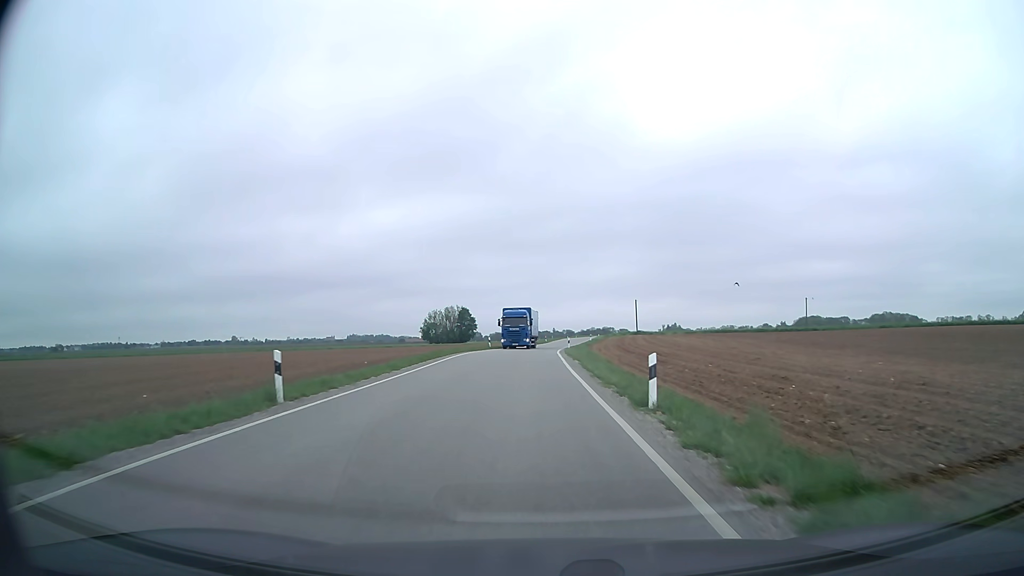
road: secondary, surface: asphalt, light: Day
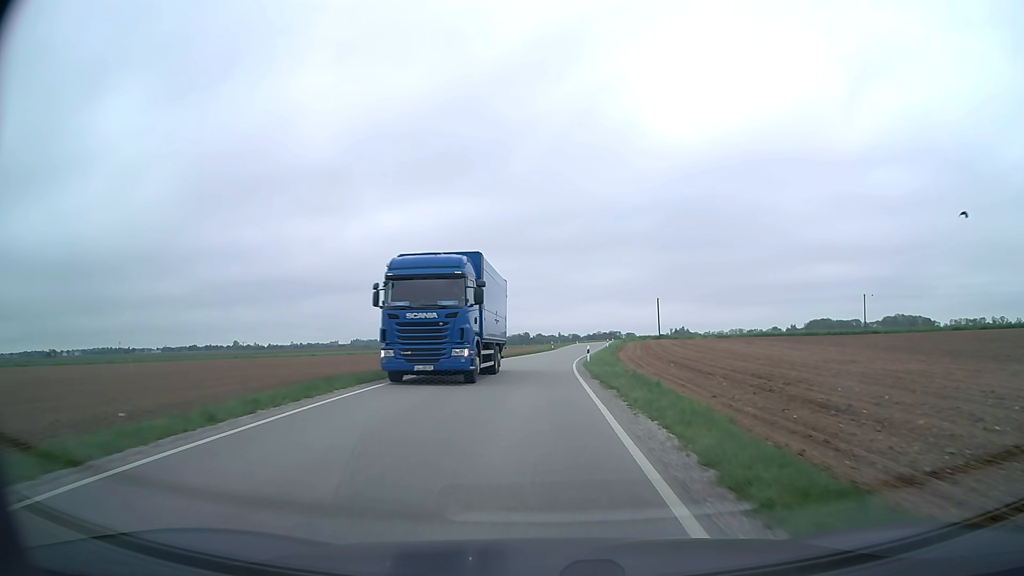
(-0.1, +19.0) m; 0°
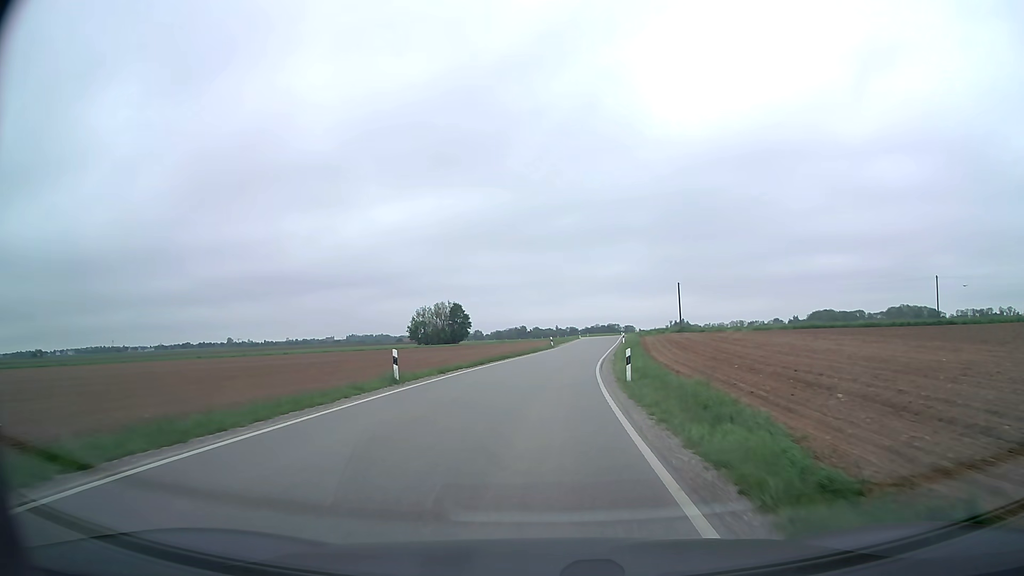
(0.0, +19.0) m; 0°
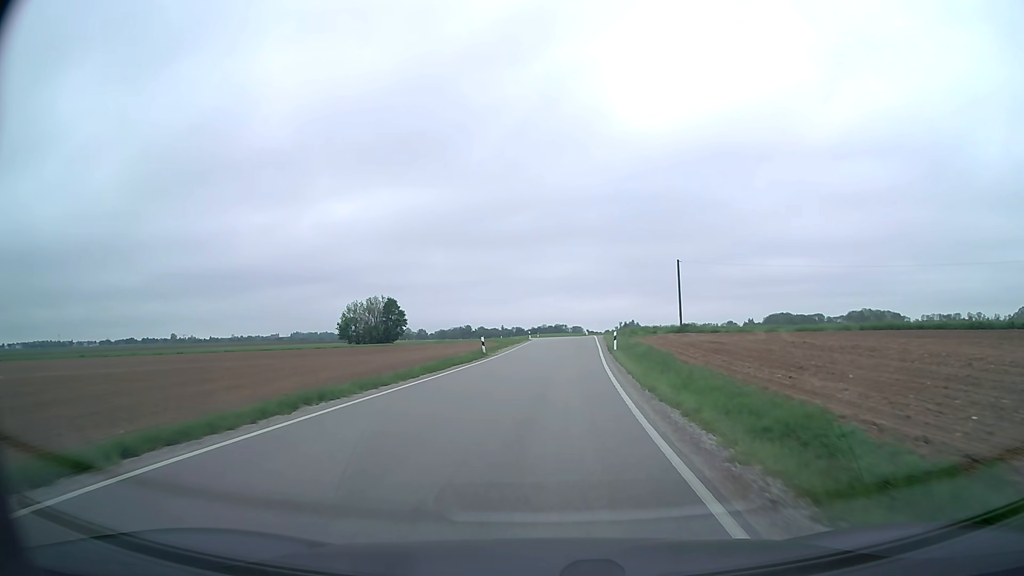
(+1.0, +28.9) m; +4°
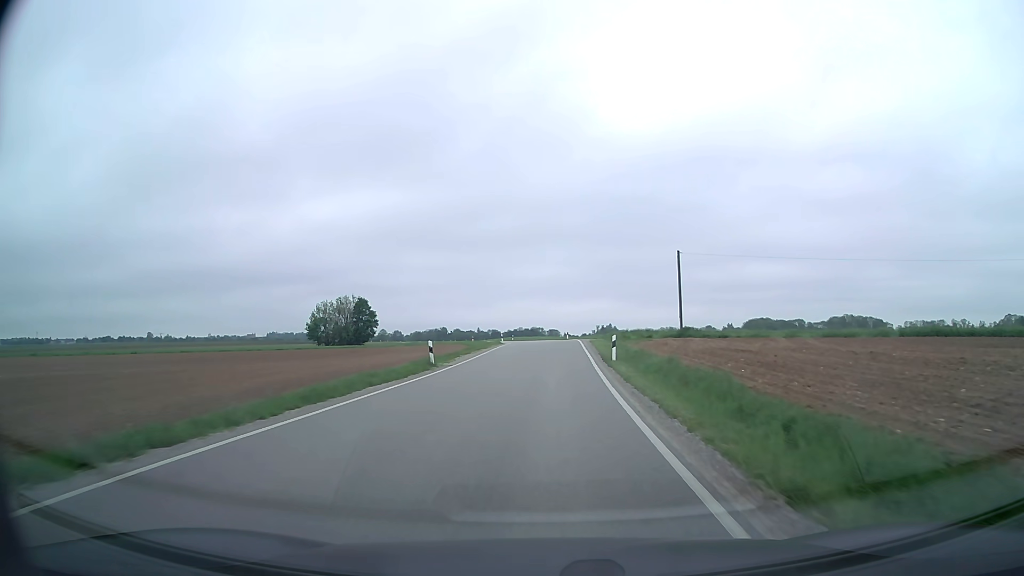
(+0.2, +9.7) m; +2°
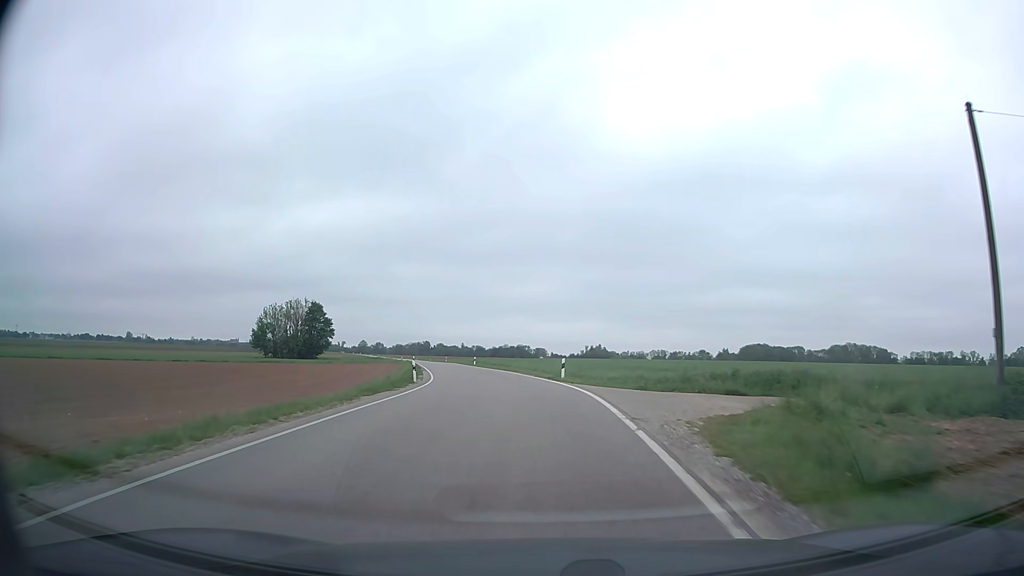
(+1.0, +38.9) m; +1°
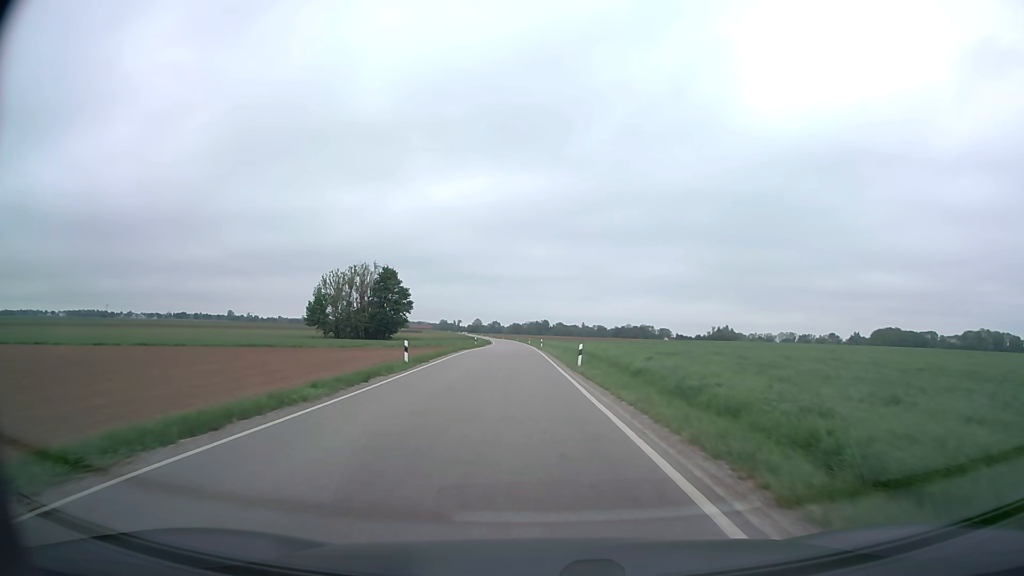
(-4.0, +48.3) m; -10°
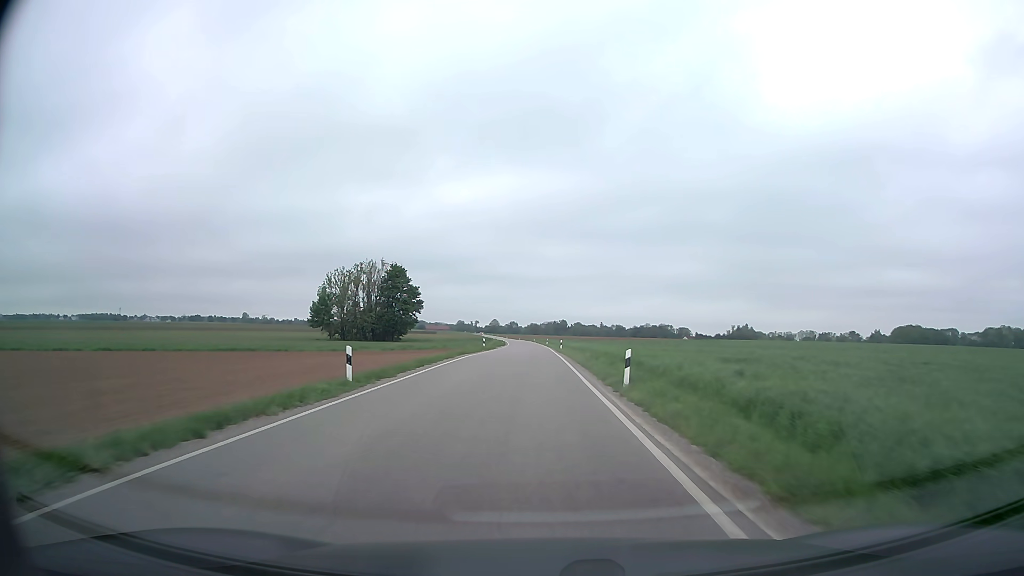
(-0.2, +10.1) m; -2°
(0, +10) (0, +20) (0, +30) (-1, +40) (-1, +50) (-1, +60) (-1, +70) (-1, +80) (-1, +90) (-1, +100) m
